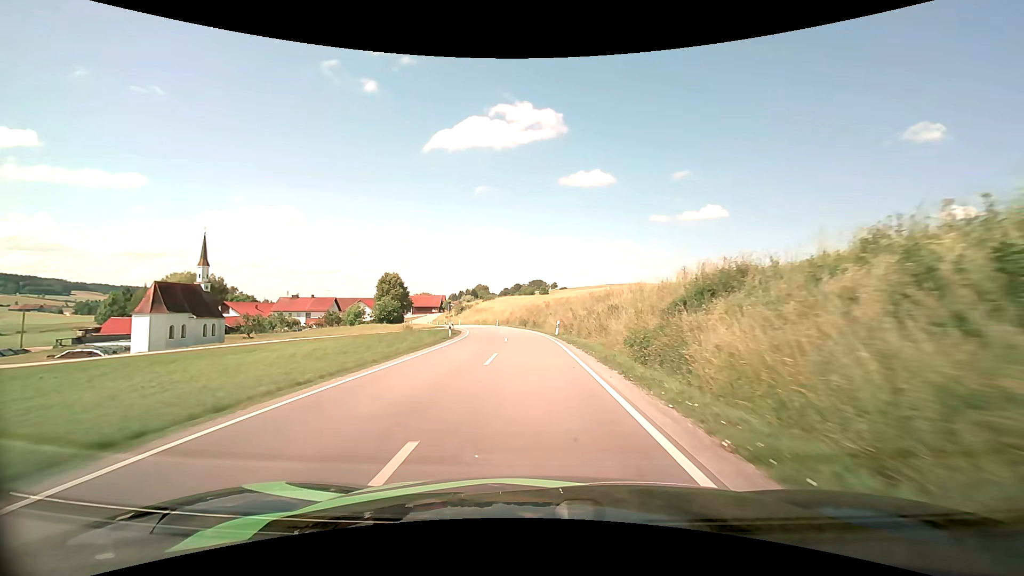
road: secondary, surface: asphalt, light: Day
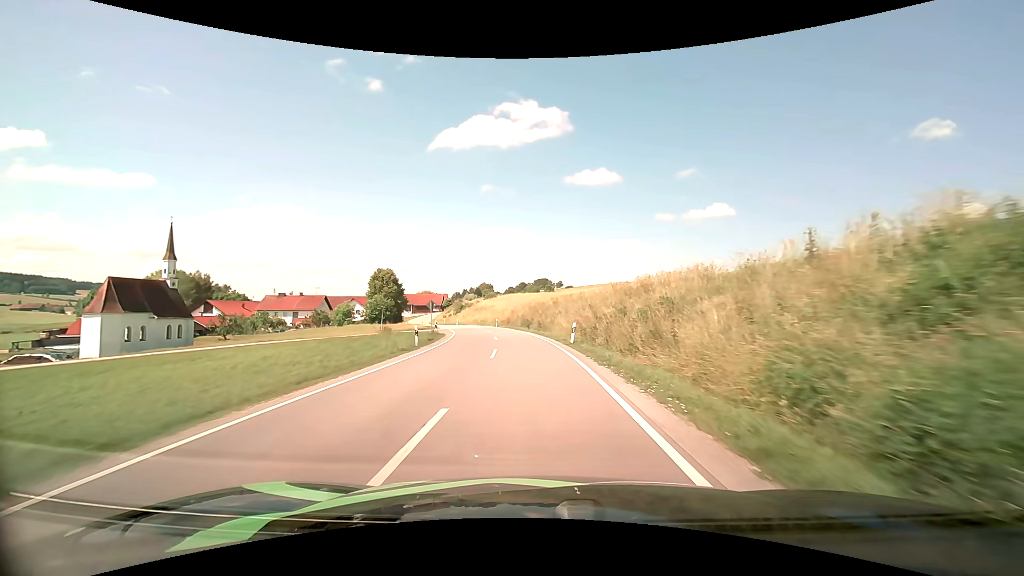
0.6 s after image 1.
(0.0, +10.3) m; -1°
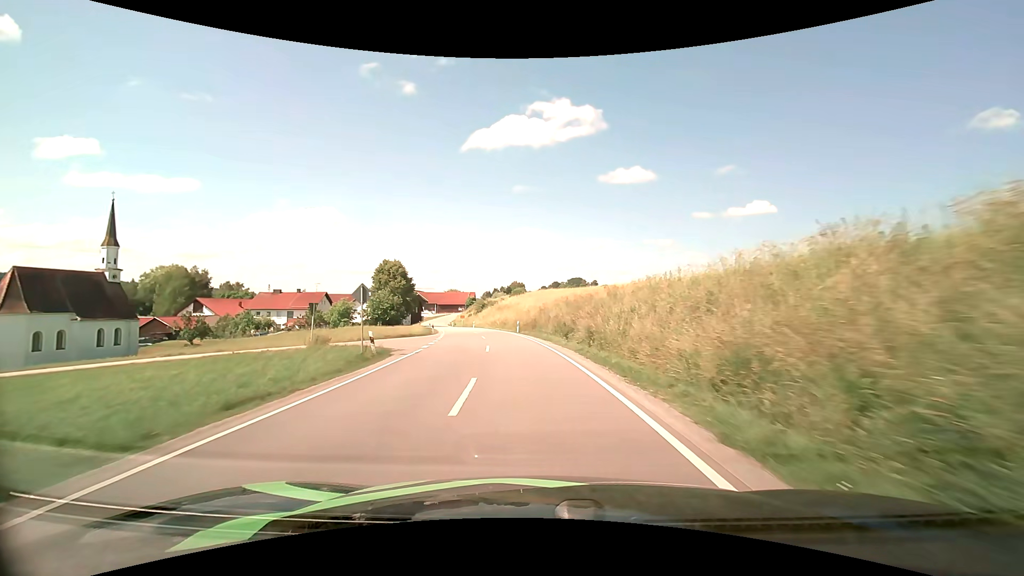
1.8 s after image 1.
(-0.5, +20.7) m; -4°
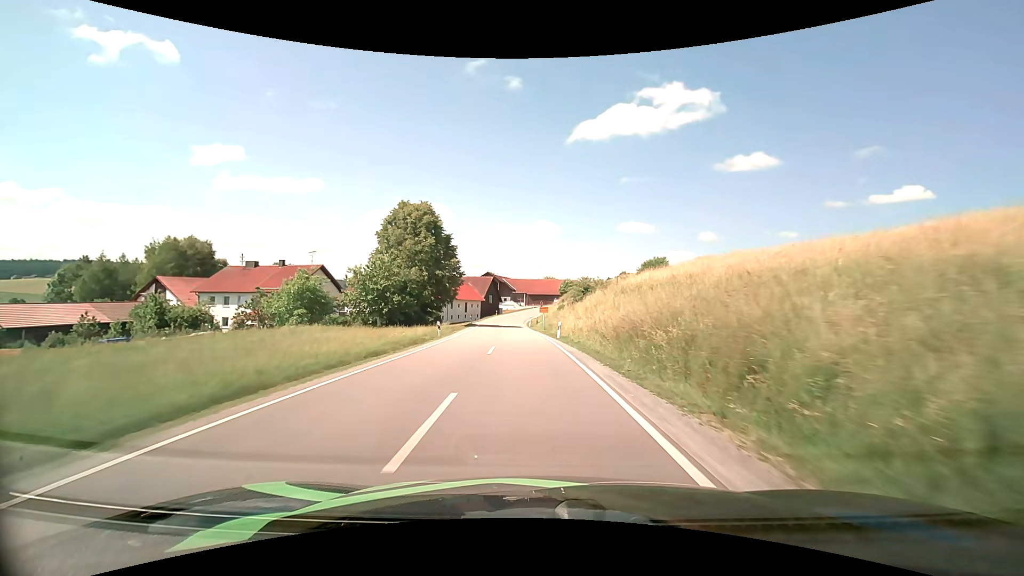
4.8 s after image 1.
(-5.3, +50.6) m; -12°
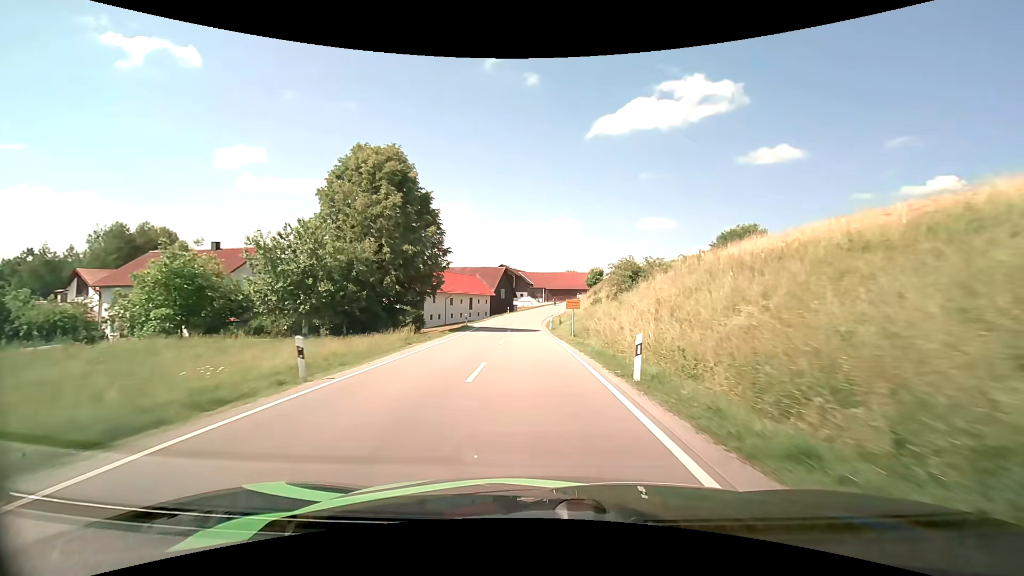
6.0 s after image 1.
(-0.4, +18.7) m; -2°
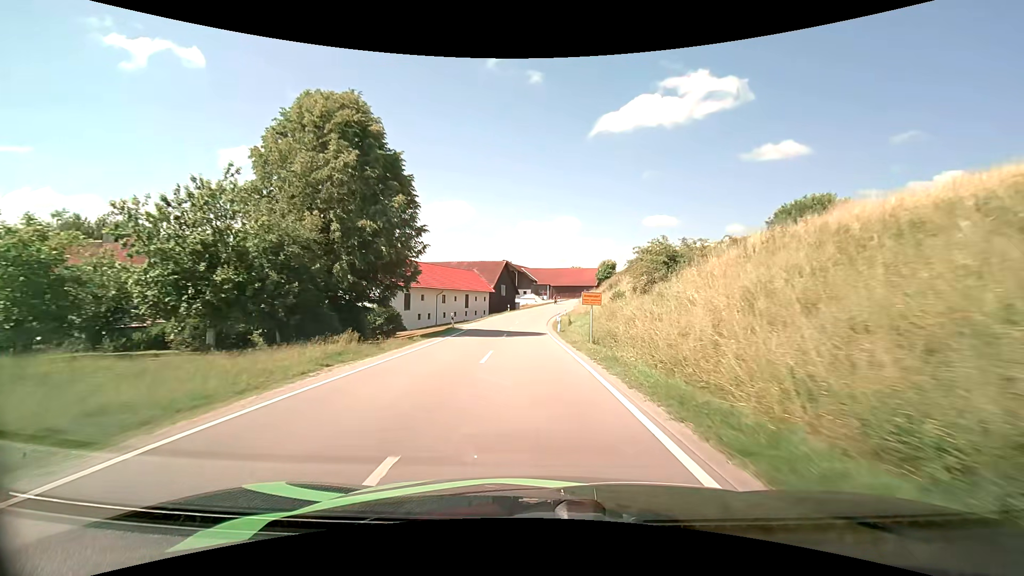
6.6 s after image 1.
(-0.1, +8.9) m; 0°
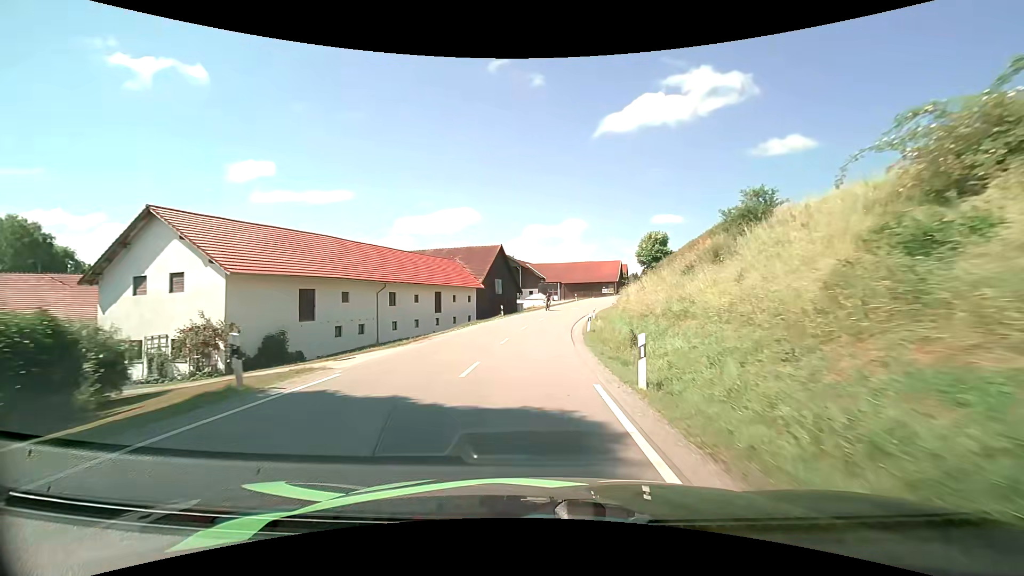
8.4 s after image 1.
(-0.2, +25.2) m; -1°
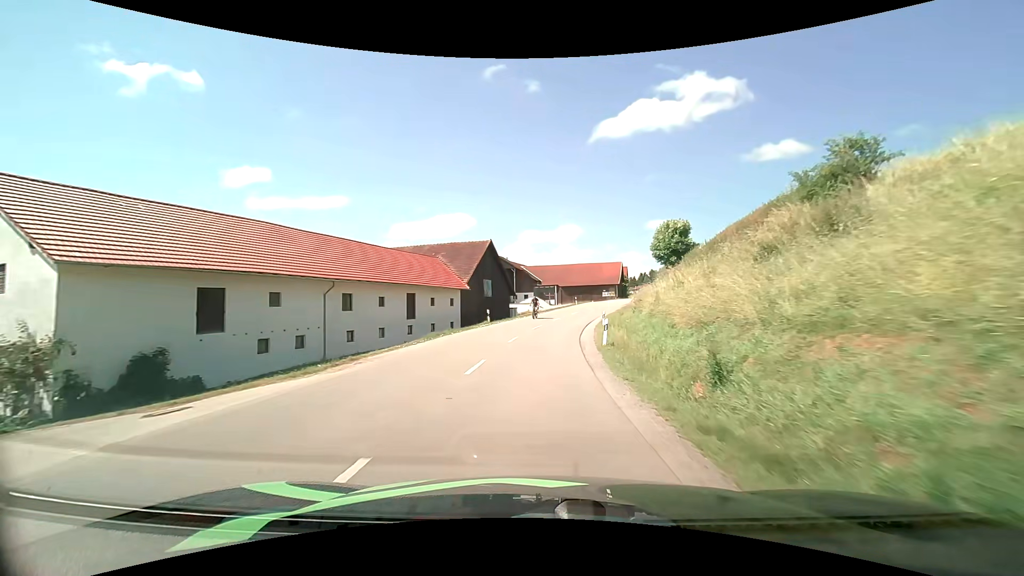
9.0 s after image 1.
(0.0, +8.3) m; 0°
(0, +10) (+1, +20) (+1, +30) (+3, +40) (+5, +50) (+7, +59) (+10, +69) (+13, +79) (+16, +88) (+19, +98) m
